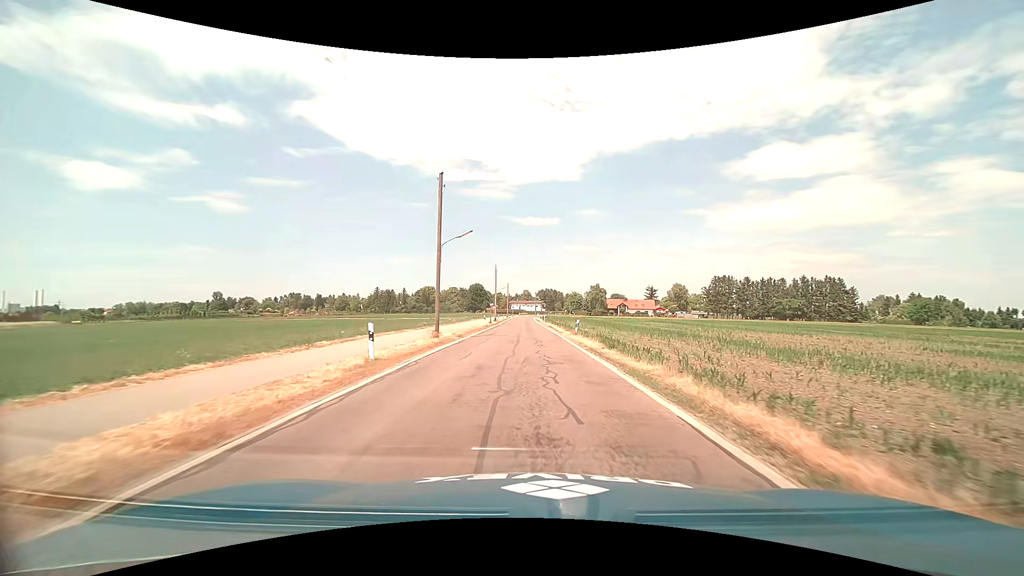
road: tertiary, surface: asphalt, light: Day
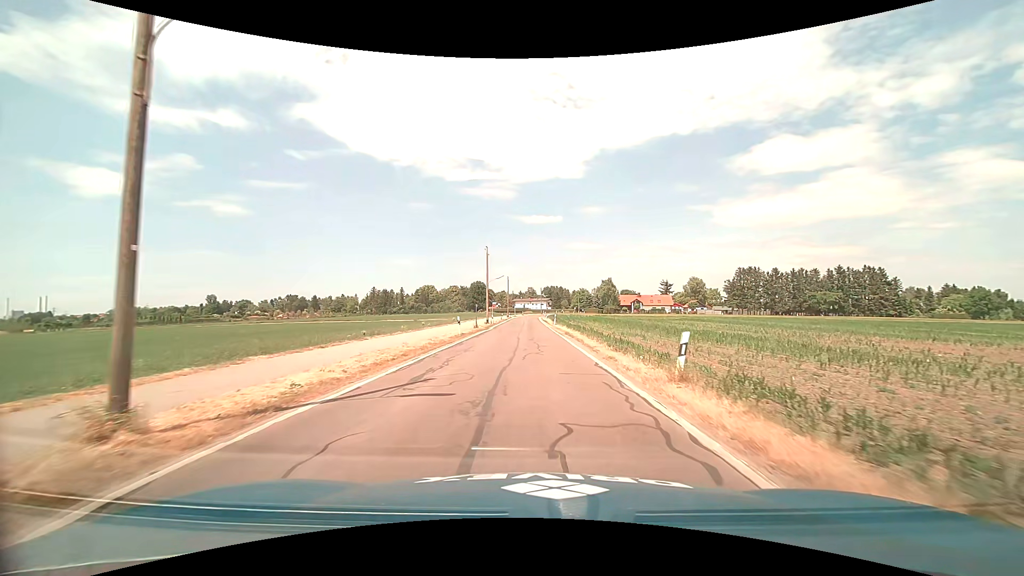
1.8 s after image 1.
(-0.1, +20.4) m; -1°
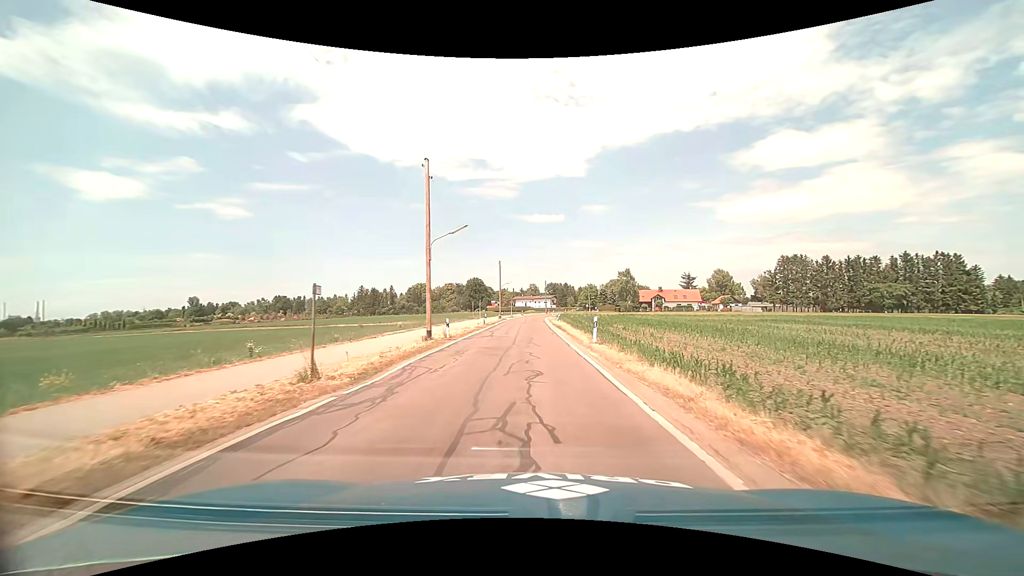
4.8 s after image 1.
(-0.1, +31.9) m; 0°
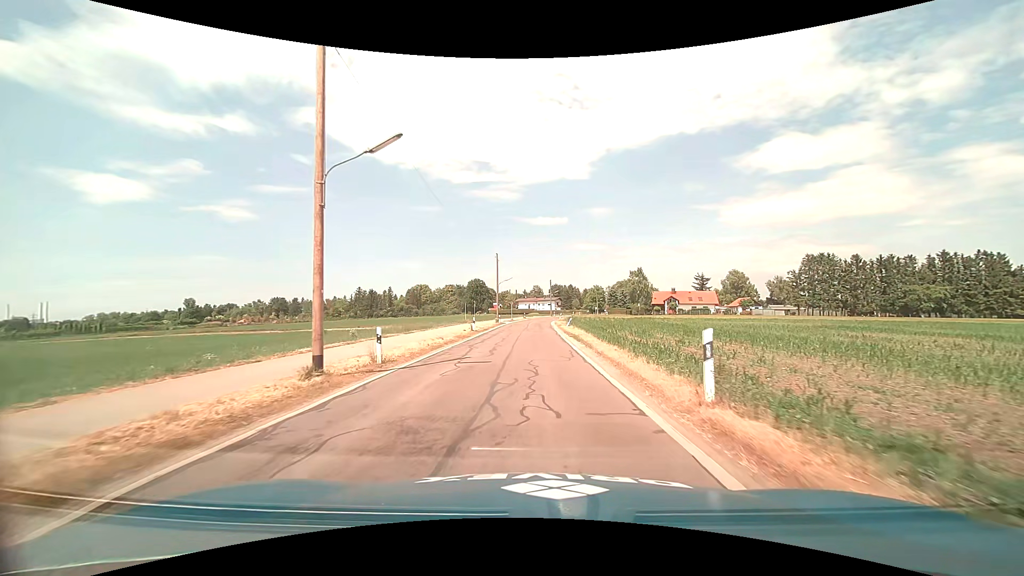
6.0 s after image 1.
(-0.1, +12.4) m; -1°
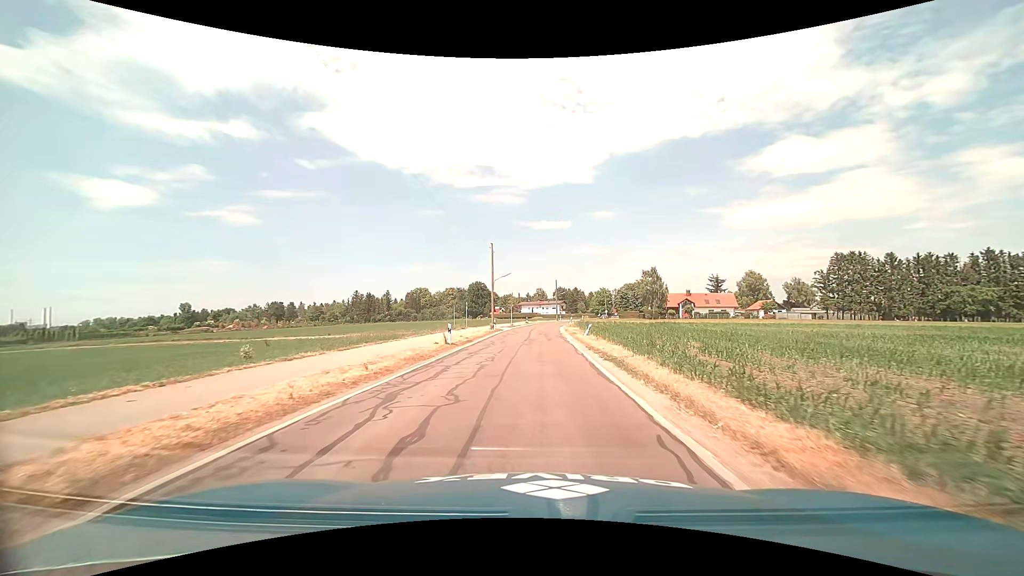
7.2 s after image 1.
(0.0, +12.4) m; 0°
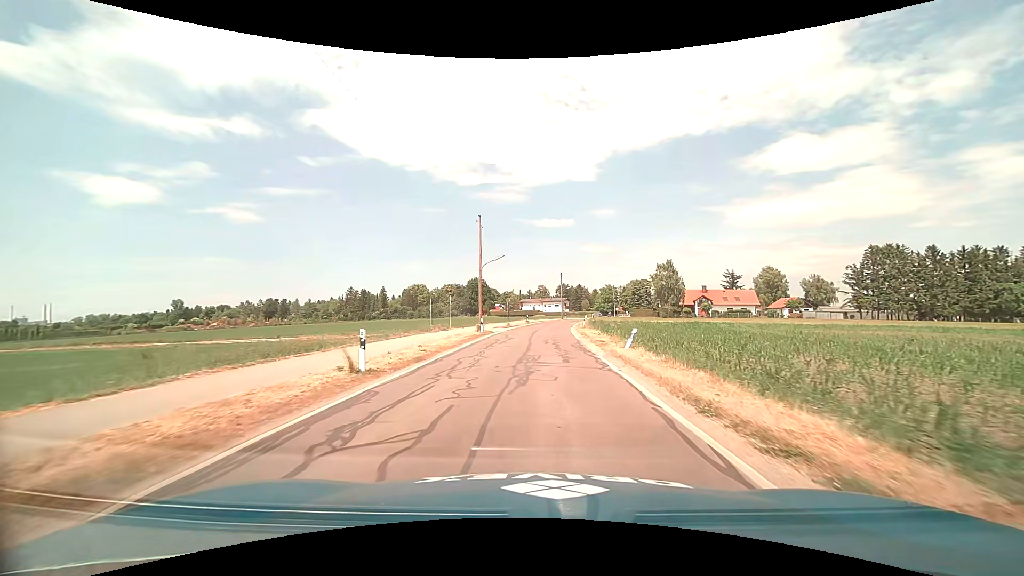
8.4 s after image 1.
(0.0, +13.2) m; 0°
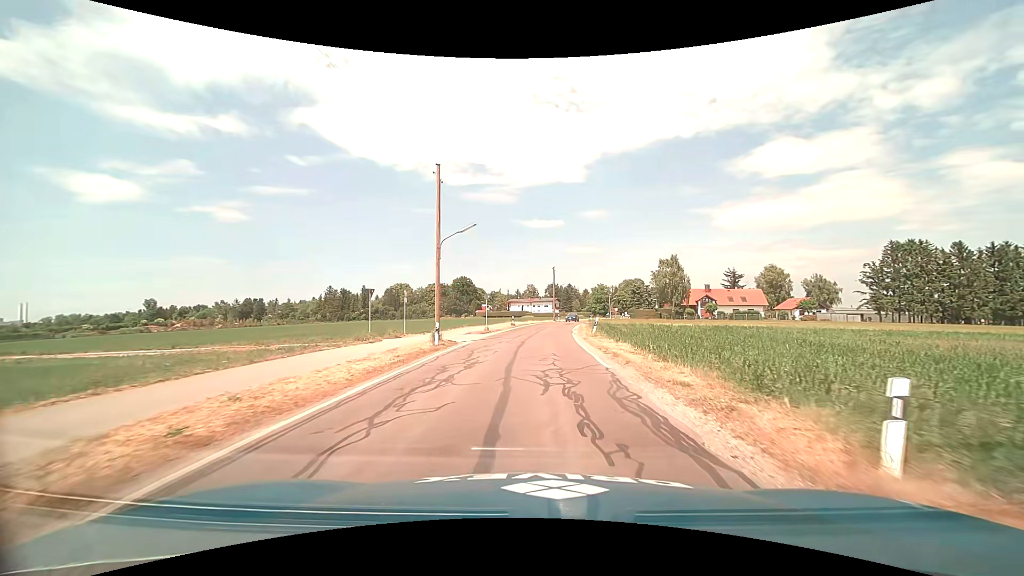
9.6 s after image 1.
(+0.1, +13.0) m; +1°
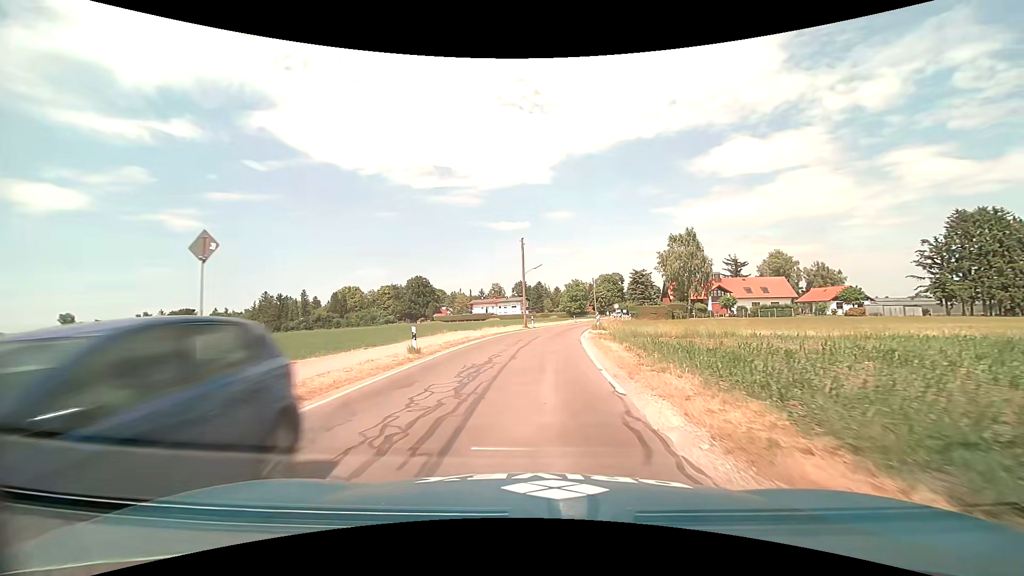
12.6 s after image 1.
(+1.0, +31.6) m; +4°
(0, +10) (0, +20) (+1, +30) (+2, +40) (+4, +50) (+6, +60) (+8, +69) (+10, +79) (+13, +89) (+16, +98) m
